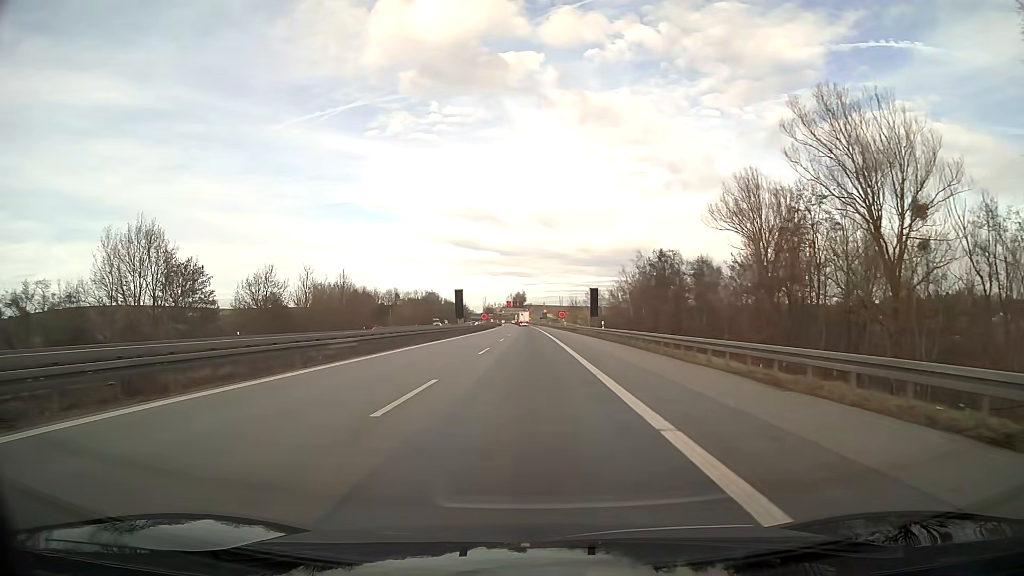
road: motorway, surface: asphalt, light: Day
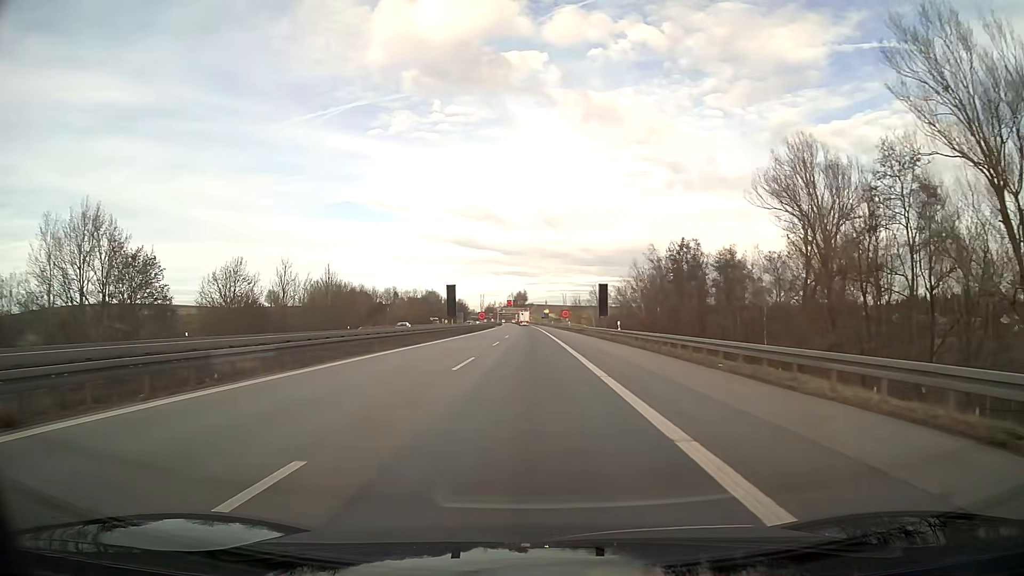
(0.0, +9.2) m; 0°
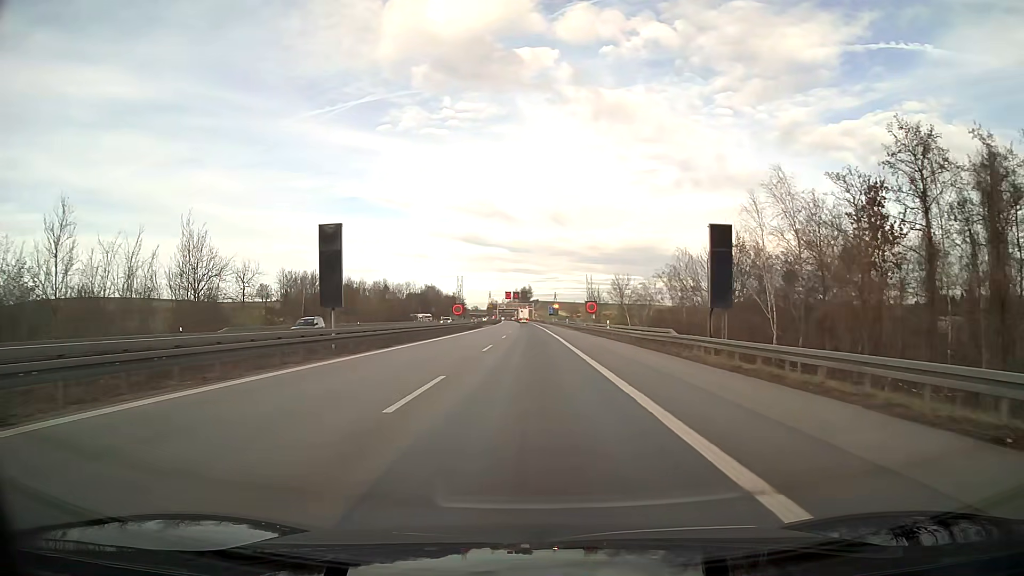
(-0.2, +45.2) m; 0°
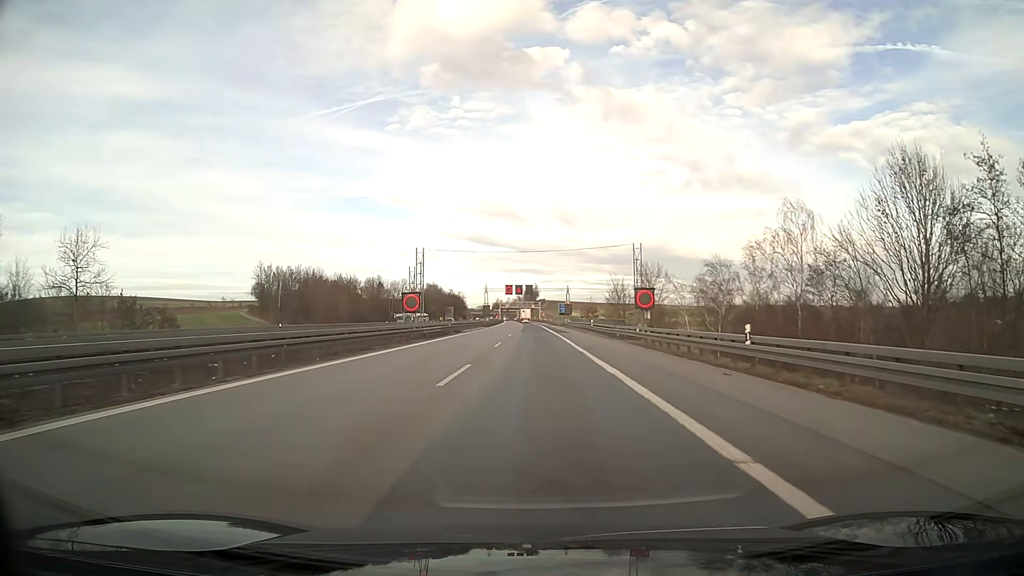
(-0.1, +32.4) m; 0°
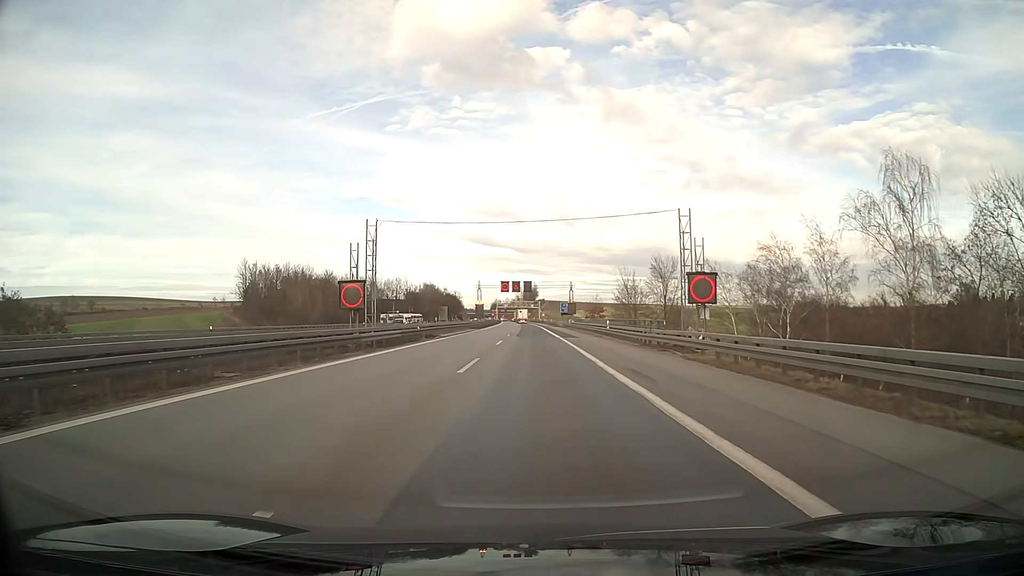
(0.0, +14.6) m; 0°
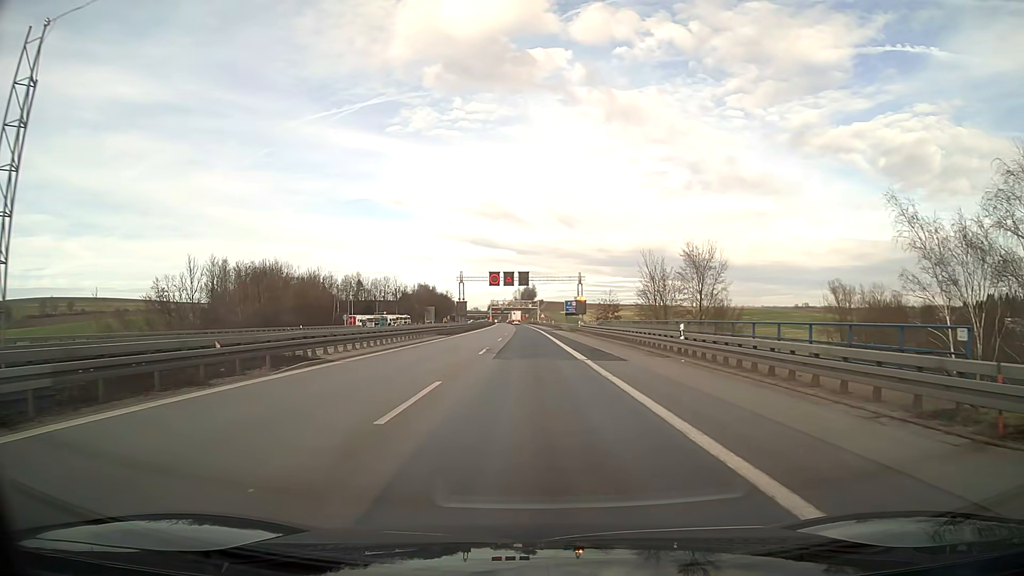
(0.0, +25.9) m; 0°
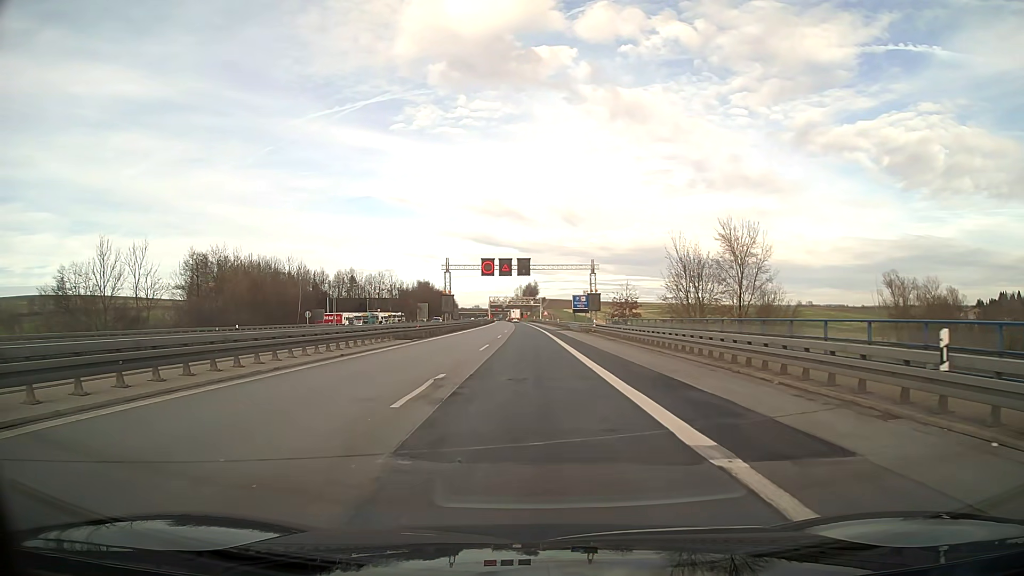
(0.0, +16.6) m; 0°
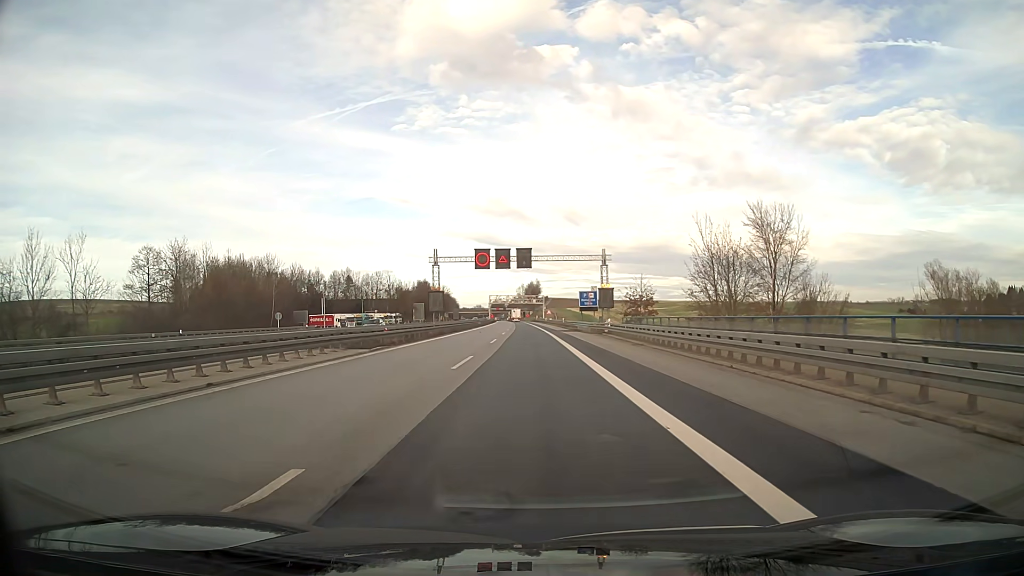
(0.0, +10.0) m; 0°
(0, +10) (0, +20) (0, +30) (0, +40) (0, +50) (0, +60) (-1, +70) (-1, +80) (-1, +90) (-1, +100) m
